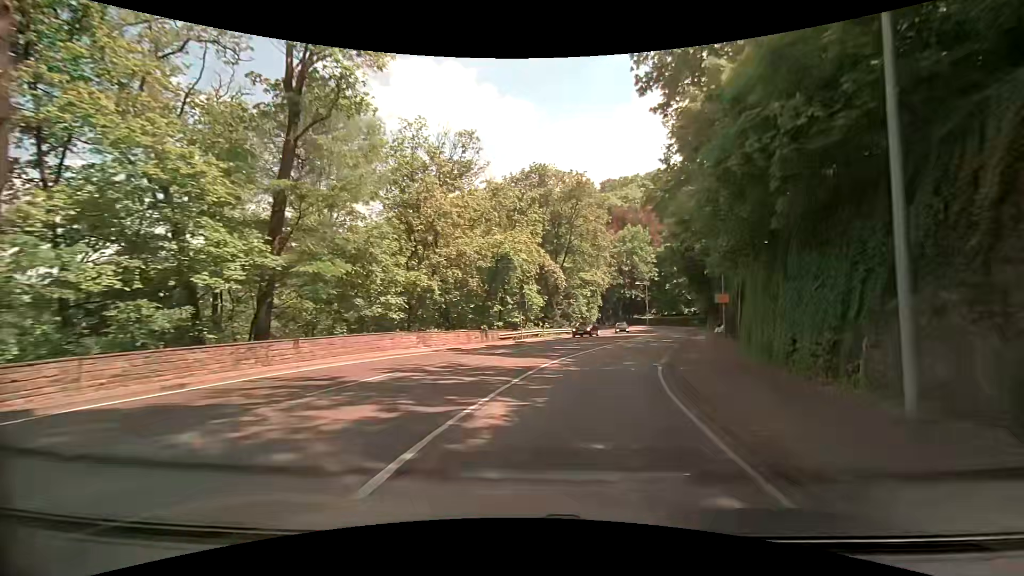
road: secondary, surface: asphalt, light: Day
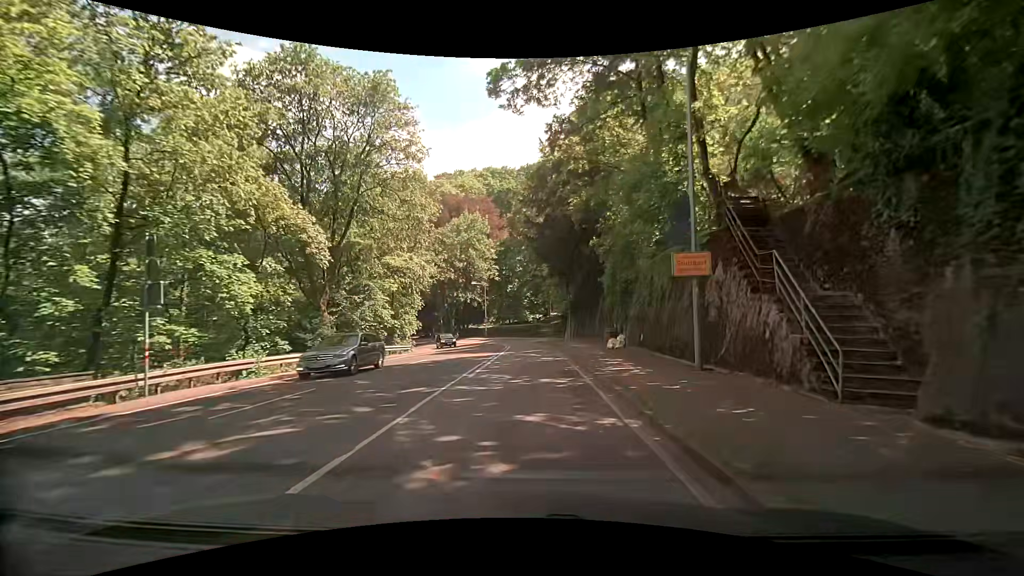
(+3.7, +23.0) m; +17°
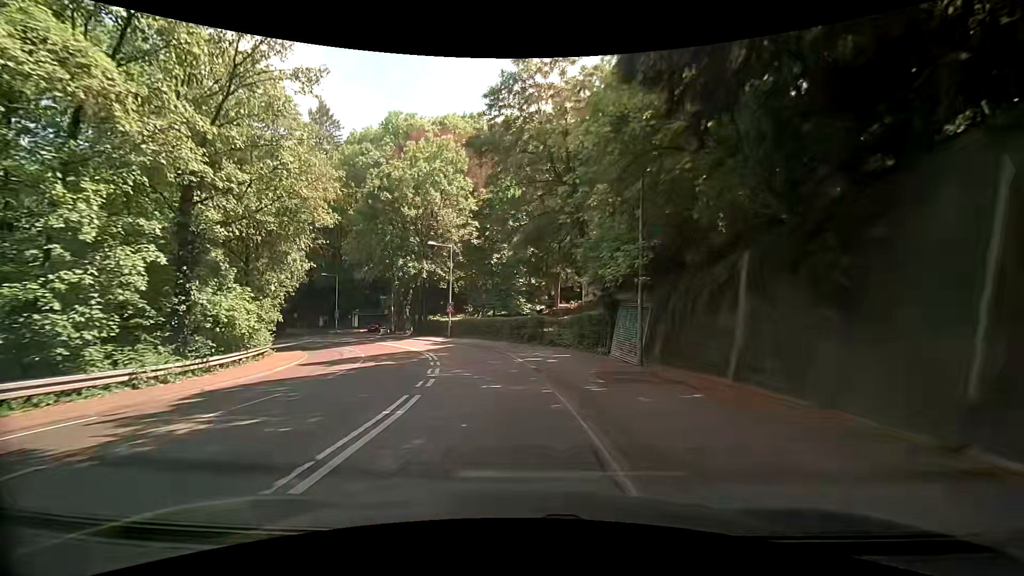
(+0.6, +31.5) m; +1°
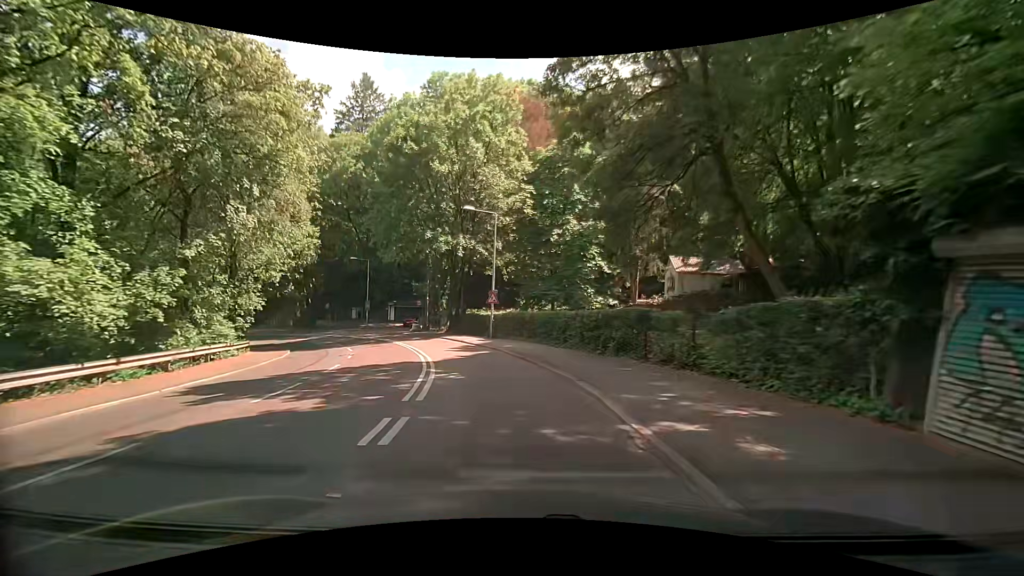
(-0.8, +12.3) m; -7°
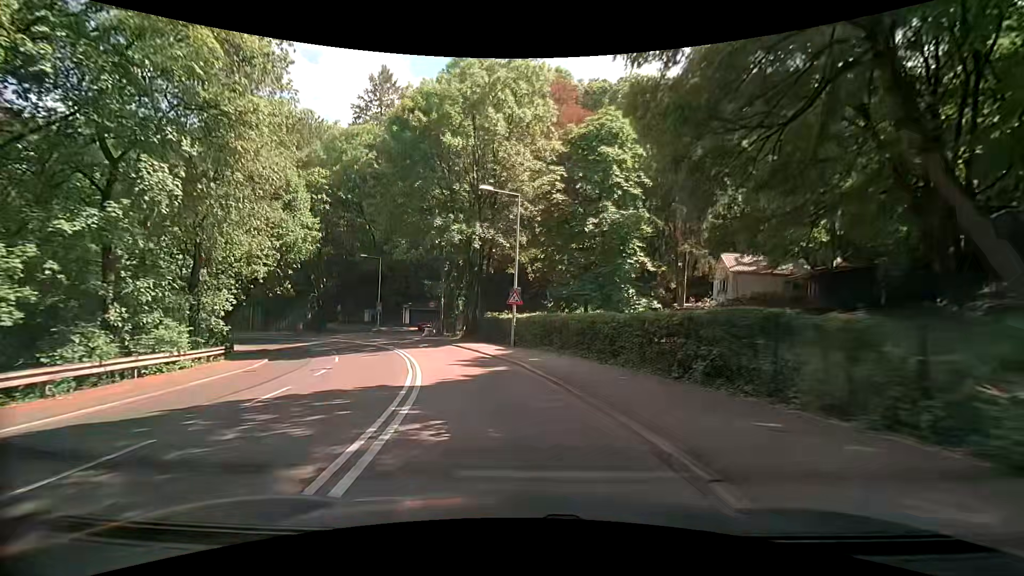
(-0.1, +5.9) m; -3°
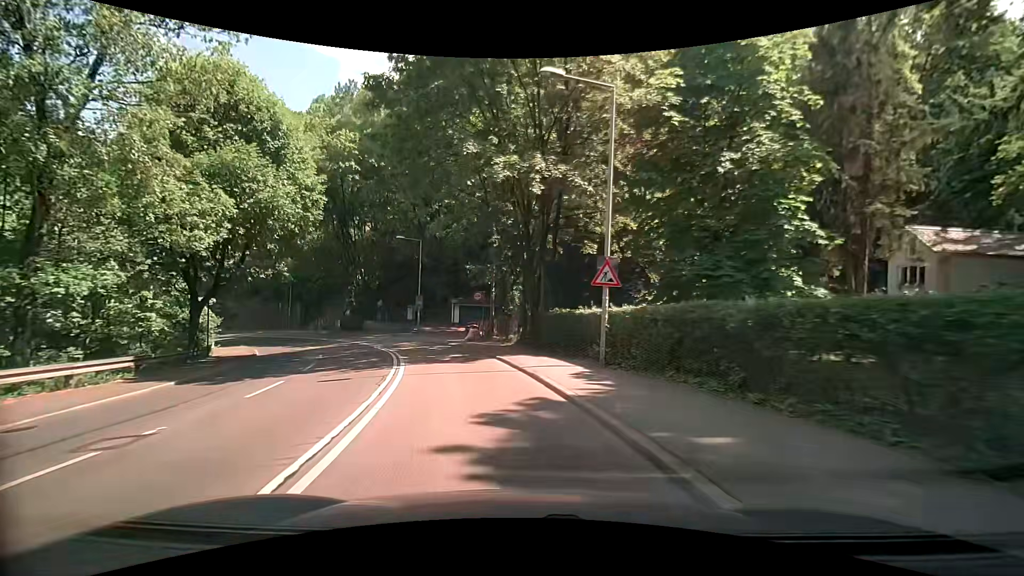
(-0.7, +11.9) m; -7°
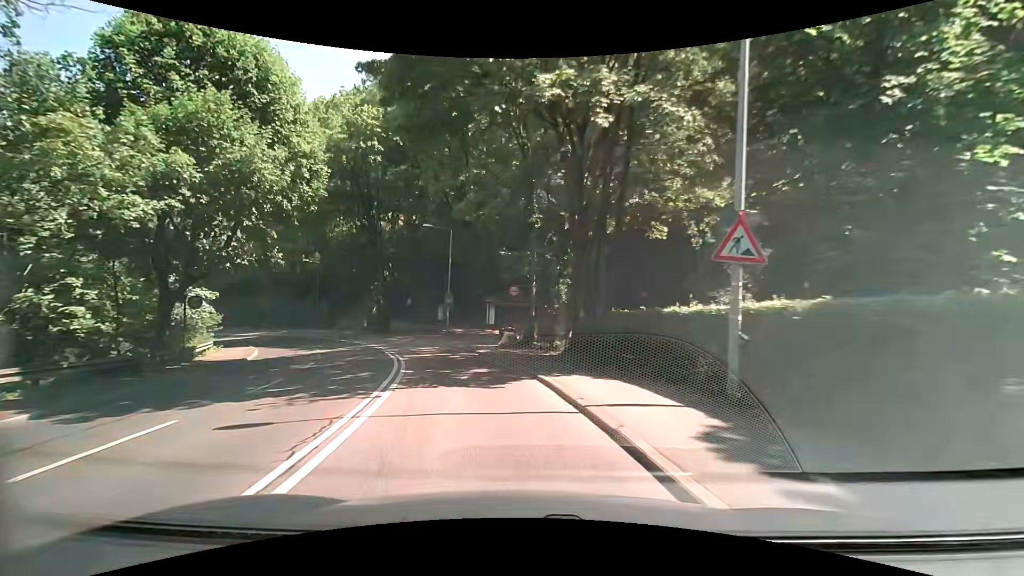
(-0.2, +6.0) m; -4°
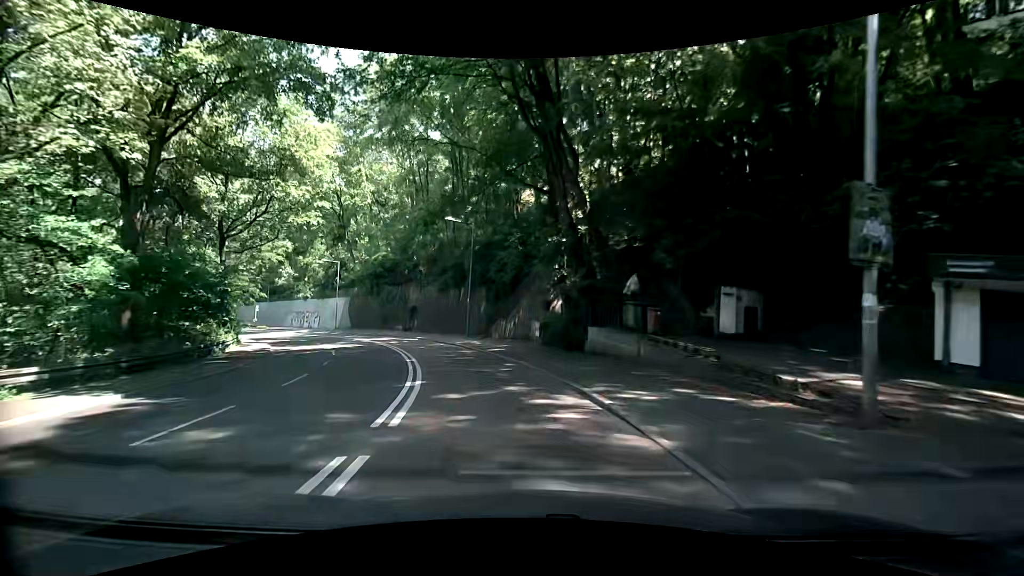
(-6.8, +29.8) m; -25°
(0, +10) (-2, +20) (-5, +29) (-9, +38) (-15, +47) (-21, +55) (-27, +62) (-34, +70) (-41, +77) (-48, +84) m
